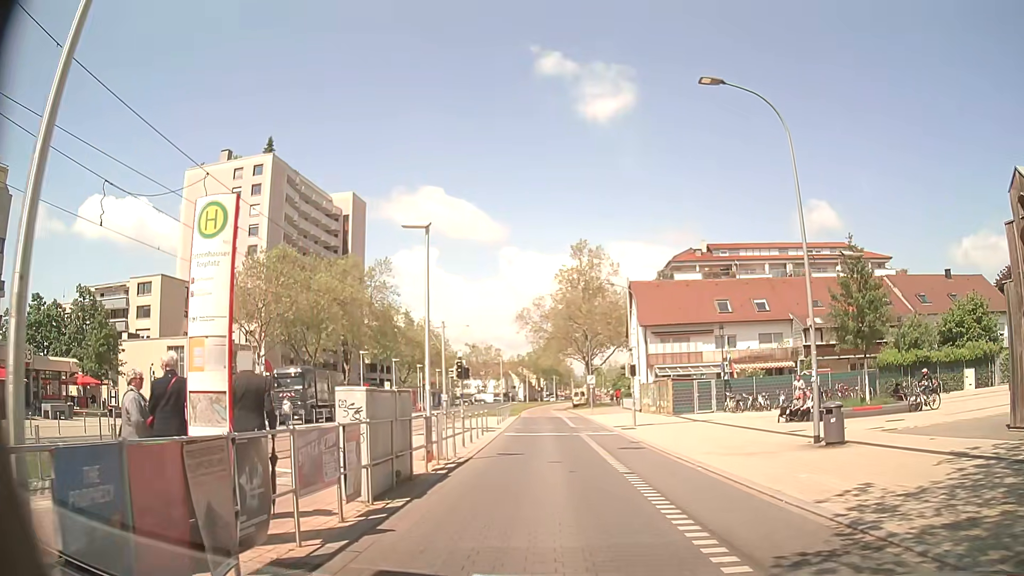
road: tertiary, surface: asphalt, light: Day
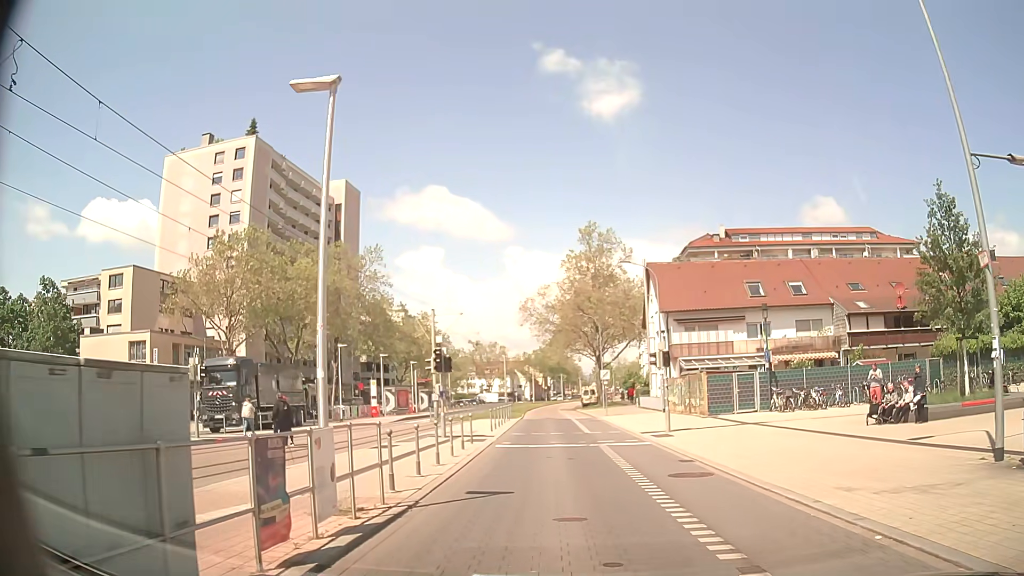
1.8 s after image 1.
(-0.1, +7.2) m; -2°
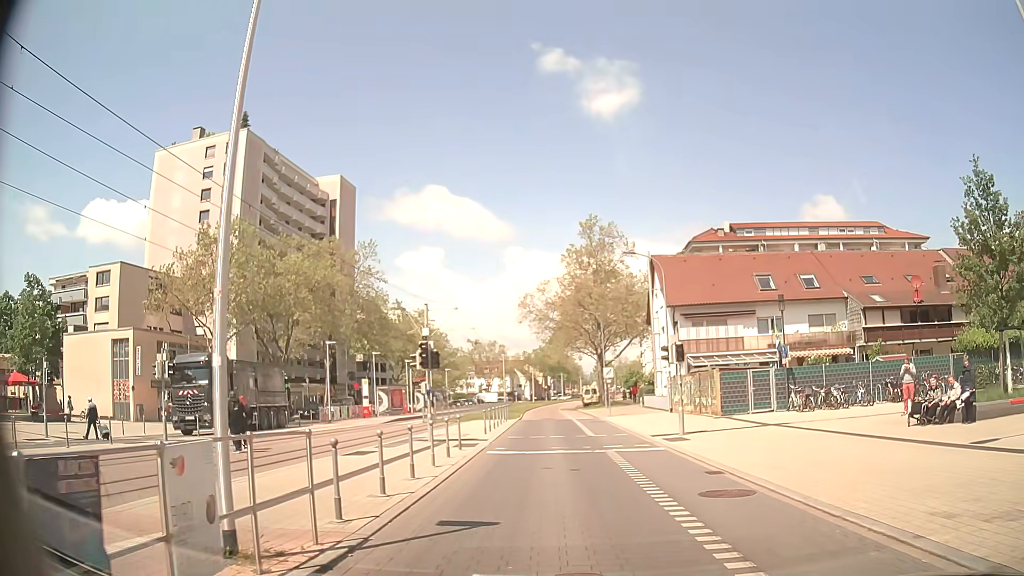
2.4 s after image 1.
(-0.1, +2.5) m; -1°
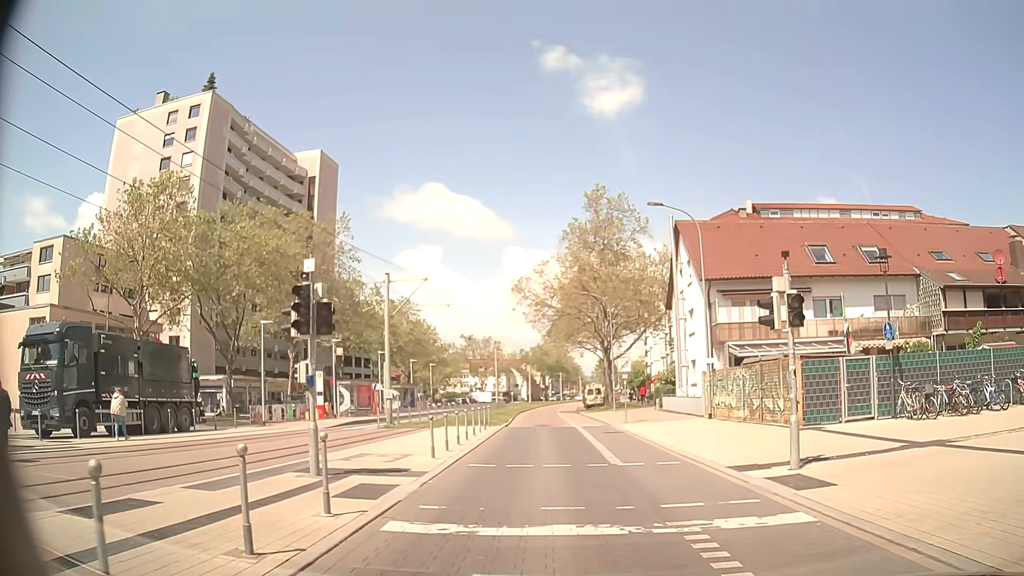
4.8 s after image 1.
(0.0, +10.1) m; +1°
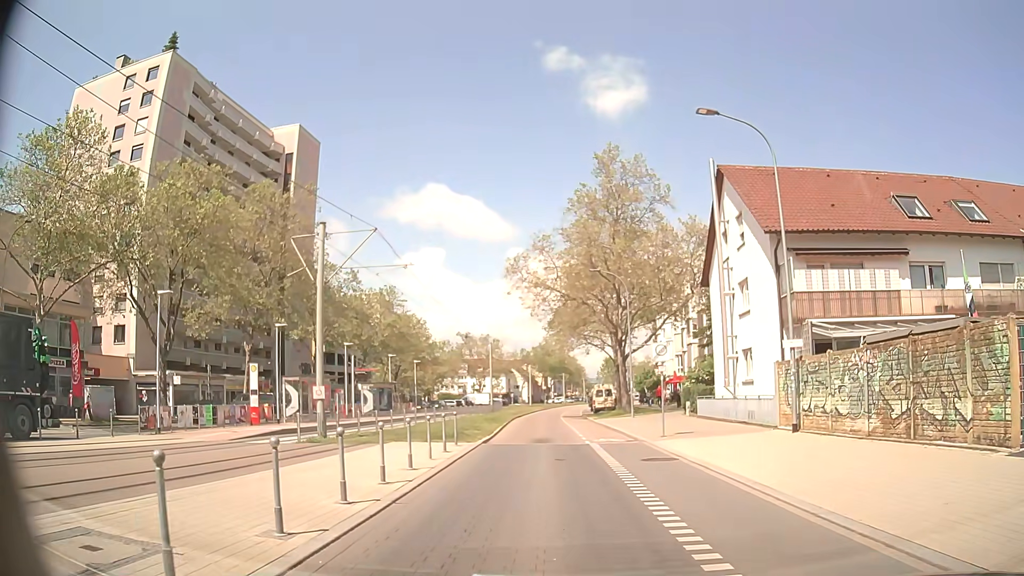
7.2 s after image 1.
(-0.1, +10.1) m; -1°
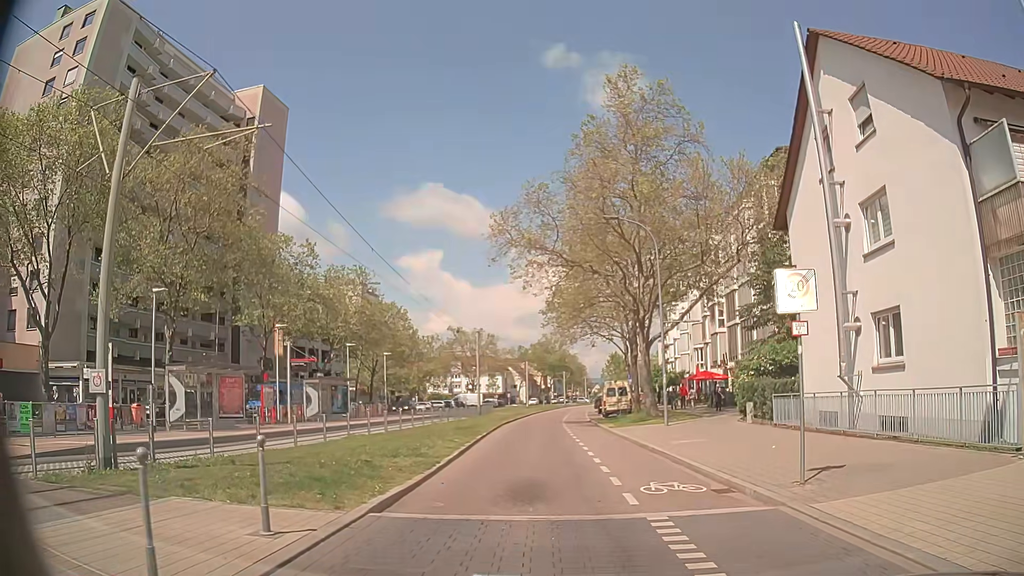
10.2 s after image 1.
(0.0, +12.1) m; 0°
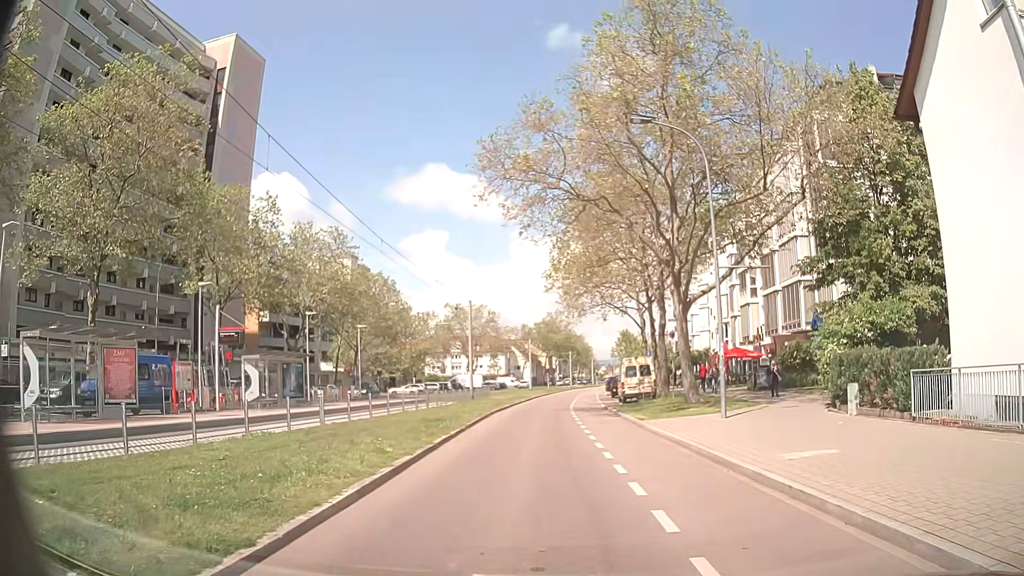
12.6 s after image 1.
(0.0, +8.9) m; -1°
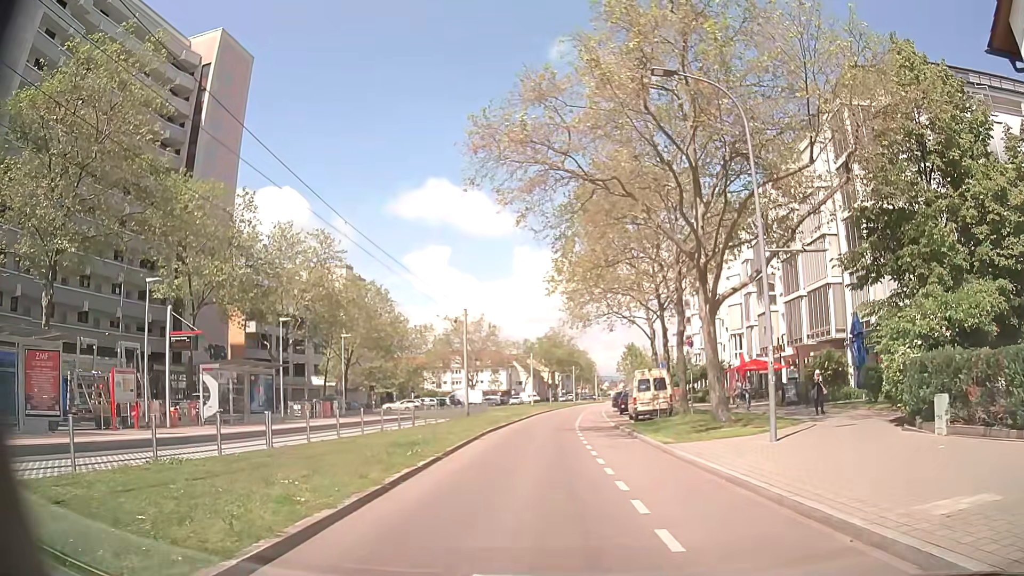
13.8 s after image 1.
(+0.1, +4.3) m; 0°
